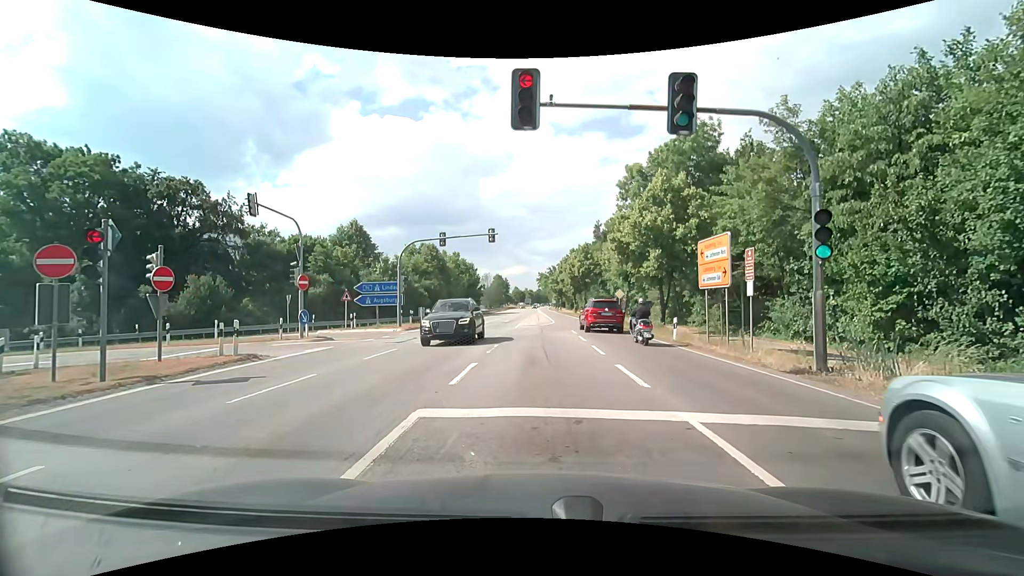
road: secondary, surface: asphalt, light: Day
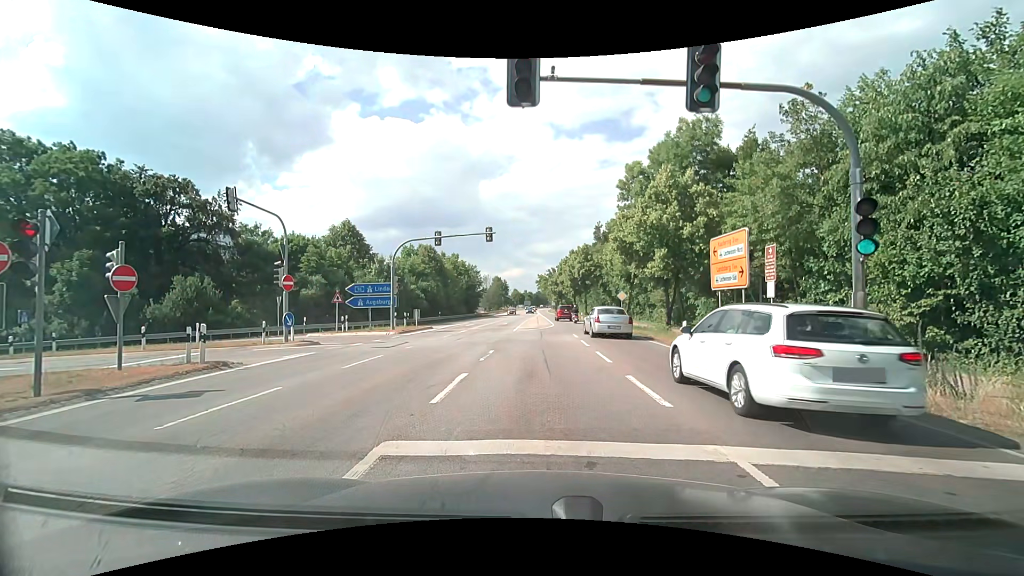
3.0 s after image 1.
(0.0, +1.4) m; 0°
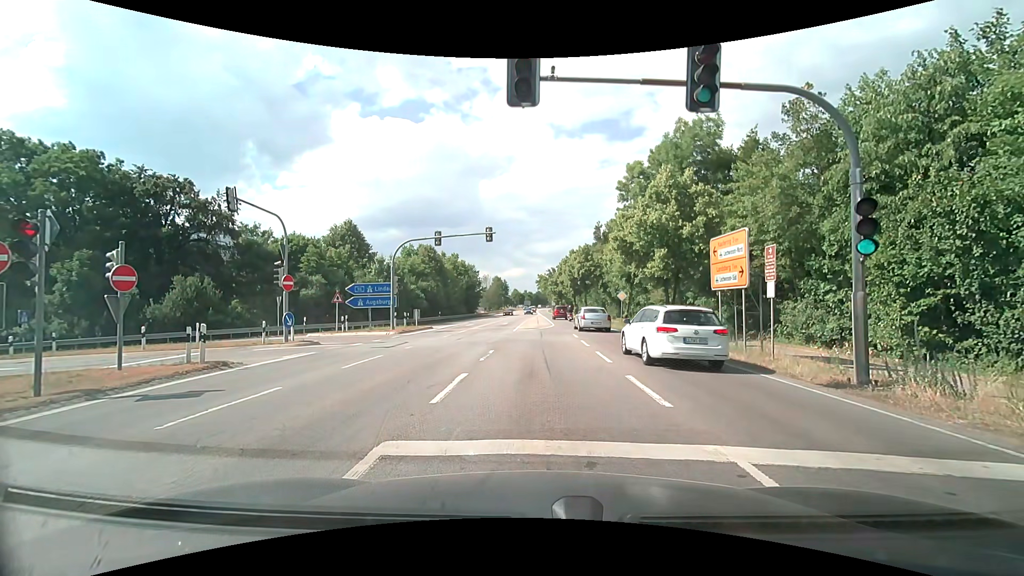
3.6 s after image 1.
(0.0, 0.0) m; 0°
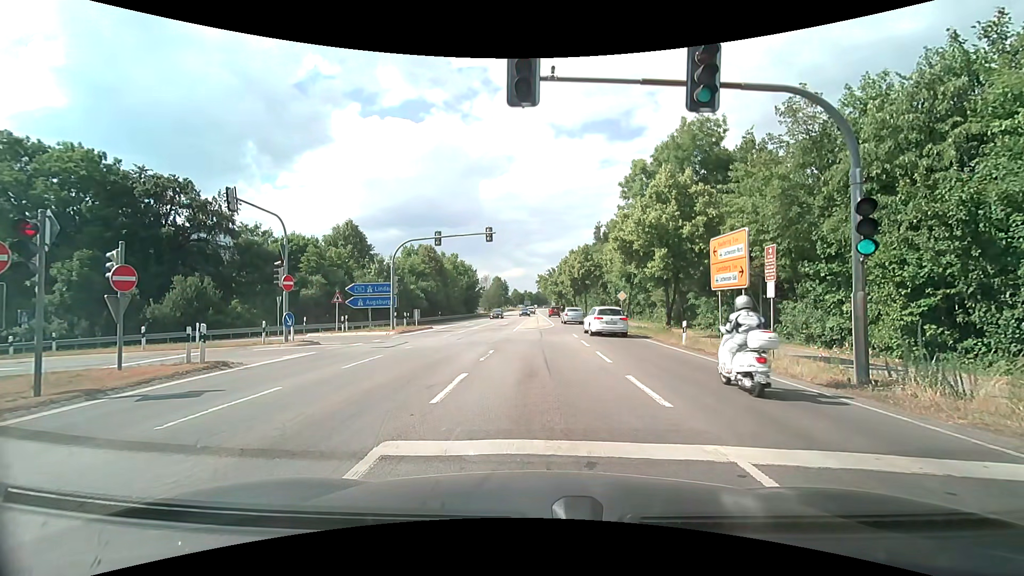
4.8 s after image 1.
(0.0, 0.0) m; 0°
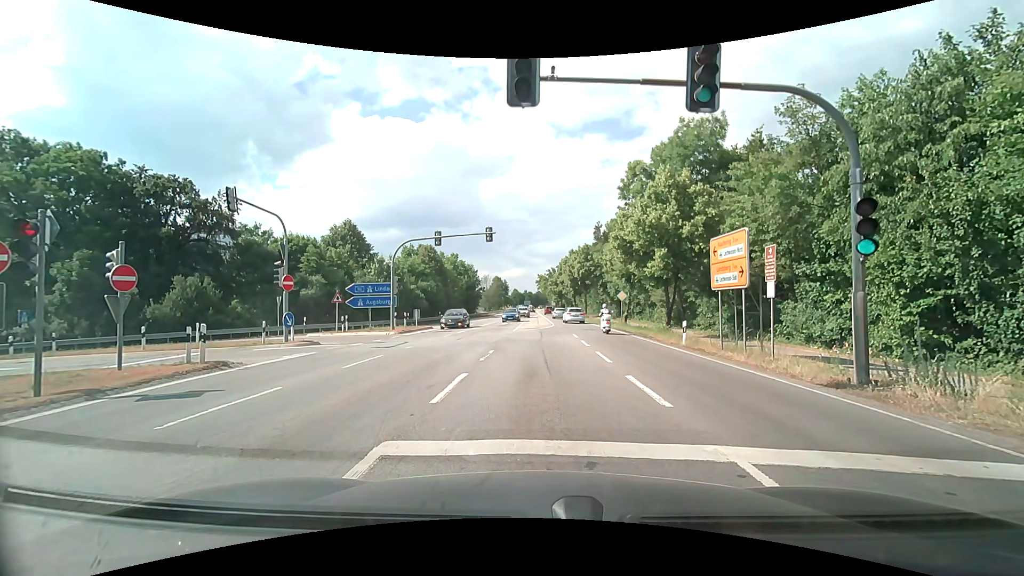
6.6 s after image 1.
(0.0, 0.0) m; 0°
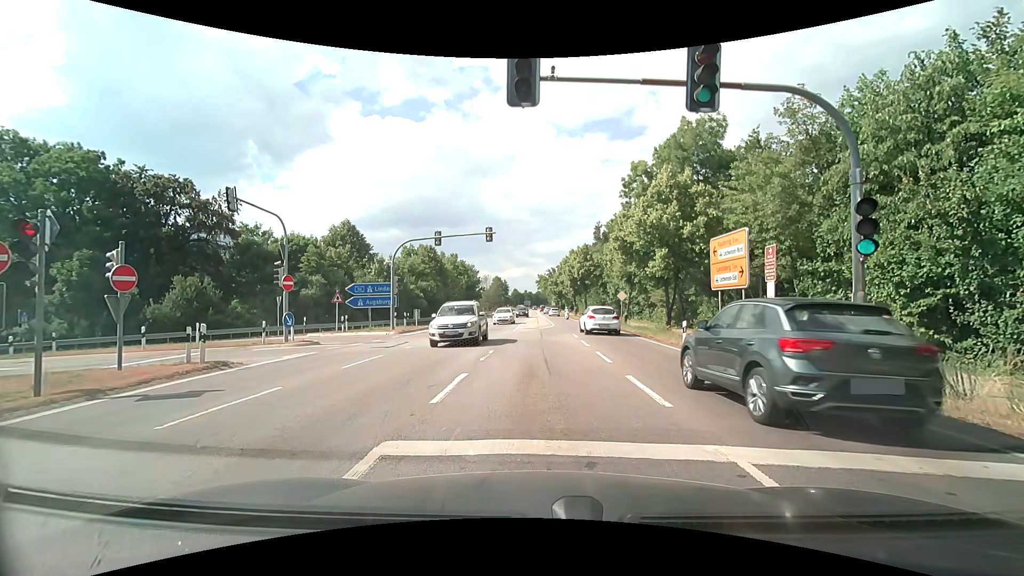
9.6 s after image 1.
(0.0, 0.0) m; 0°
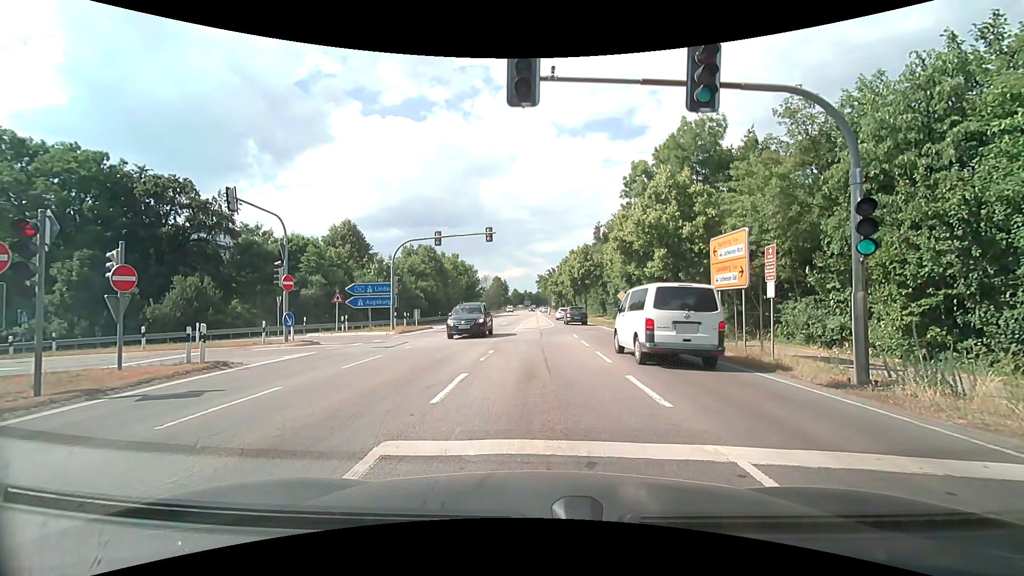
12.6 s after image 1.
(0.0, 0.0) m; 0°
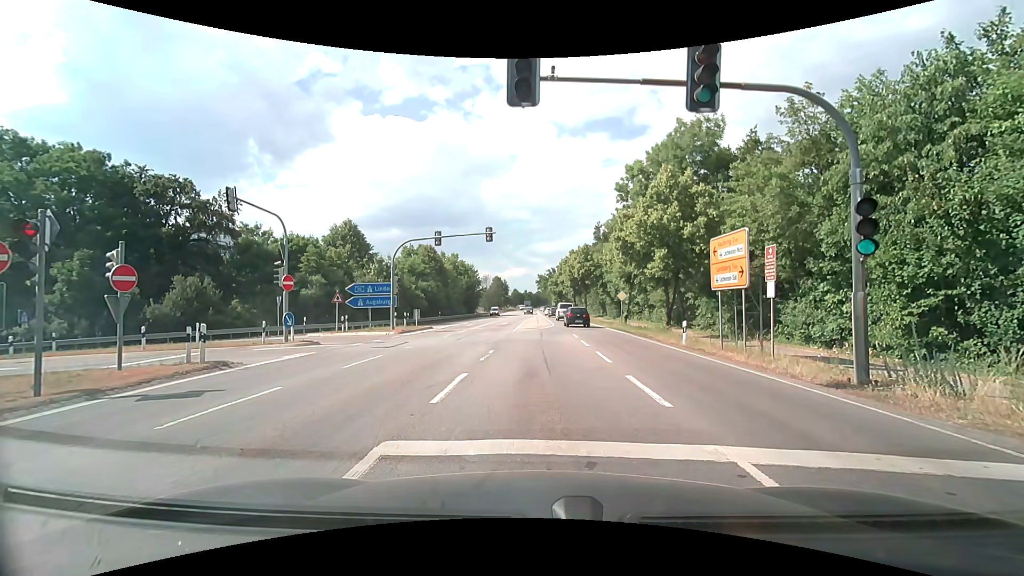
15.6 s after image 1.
(0.0, 0.0) m; 0°
(0, +10) (-1, +20) (-7, +28) (-16, +31) (-26, +30) (-36, +29) (-46, +29) (-56, +29) (-66, +29) (-76, +29) m
